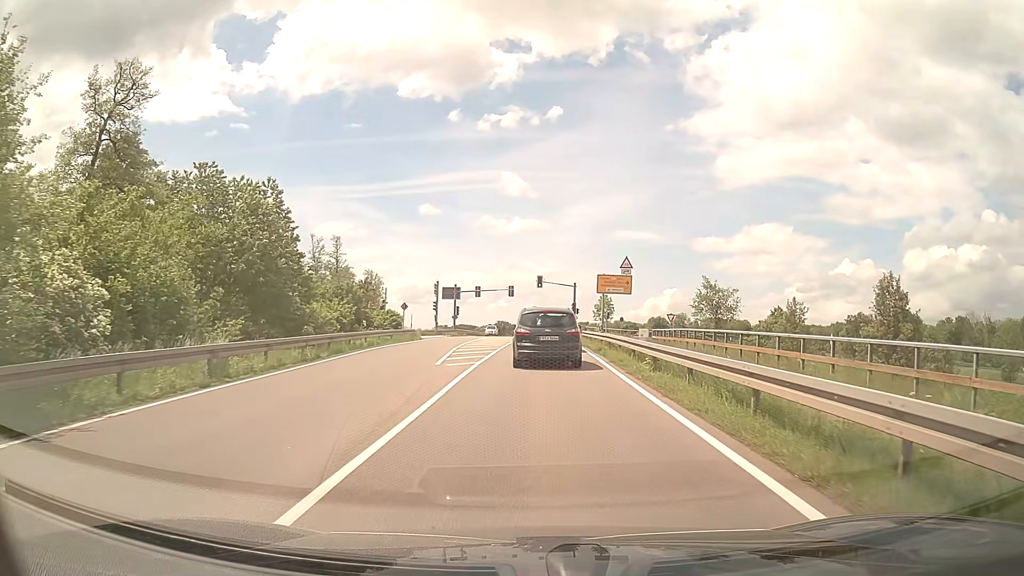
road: secondary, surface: asphalt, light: Day
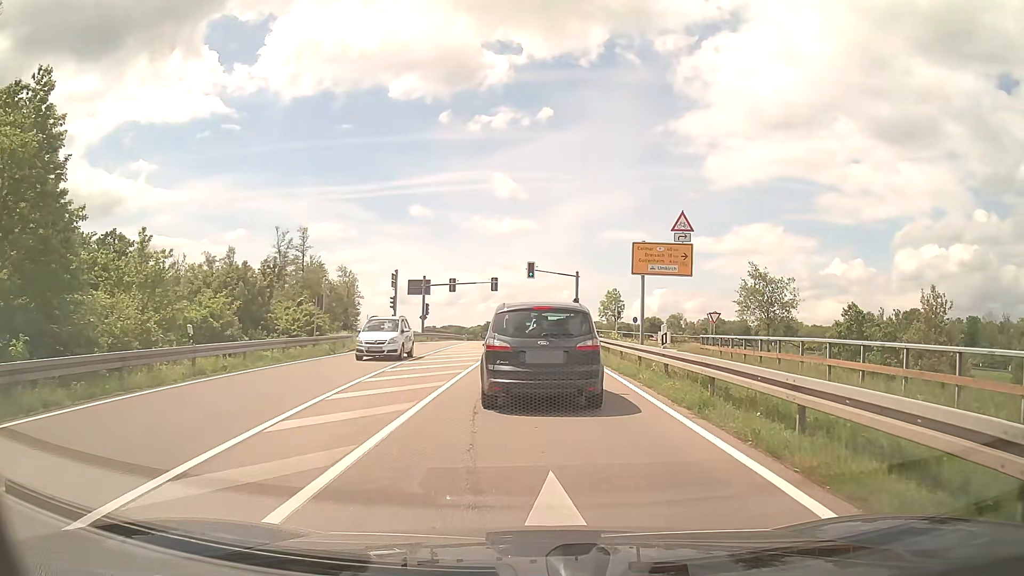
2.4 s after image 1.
(+0.1, +17.3) m; +1°
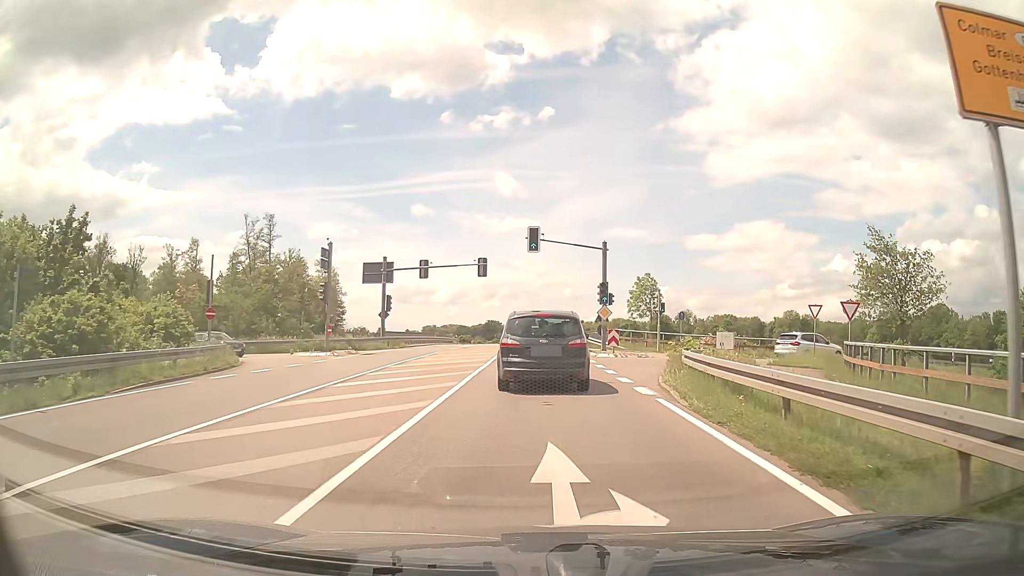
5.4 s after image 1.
(-0.2, +19.3) m; -1°
(0, +10) (0, +20) (0, +30) (0, +40) (0, +50) (0, +60) (0, +70) (0, +80) (-1, +90) (-1, +100) m
